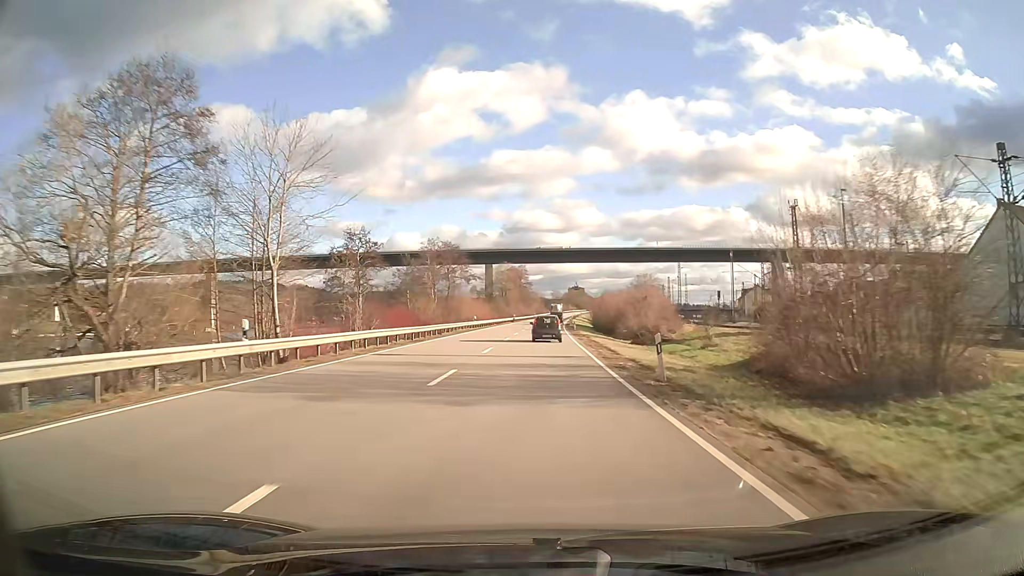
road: primary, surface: asphalt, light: Day
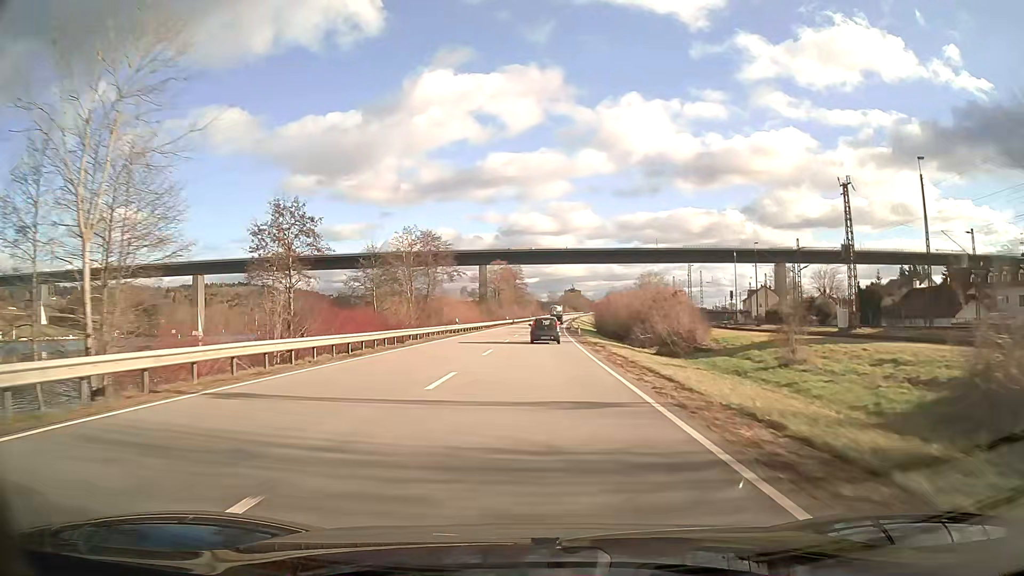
(0.0, +12.5) m; 0°
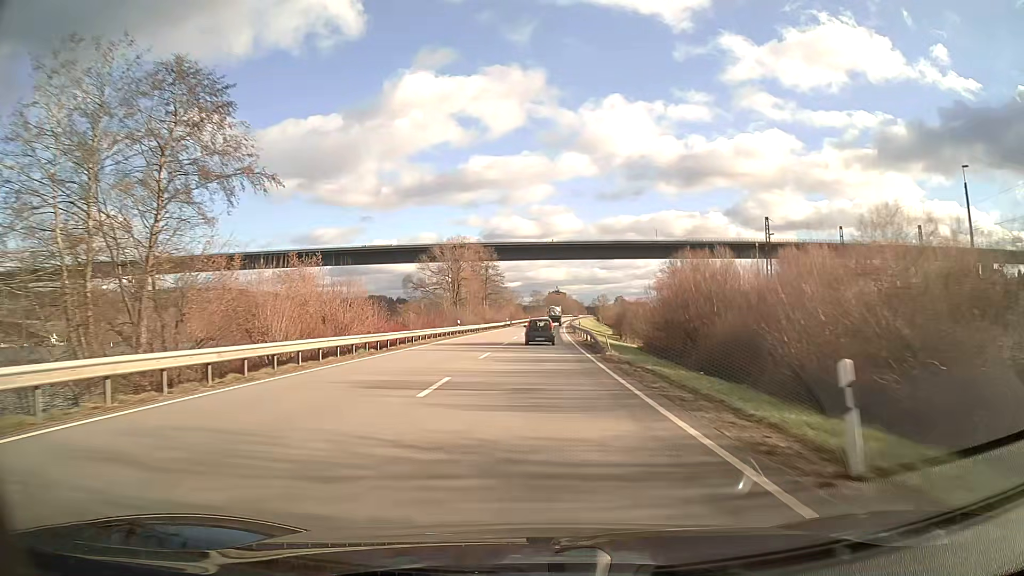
(+0.6, +49.3) m; +2°
